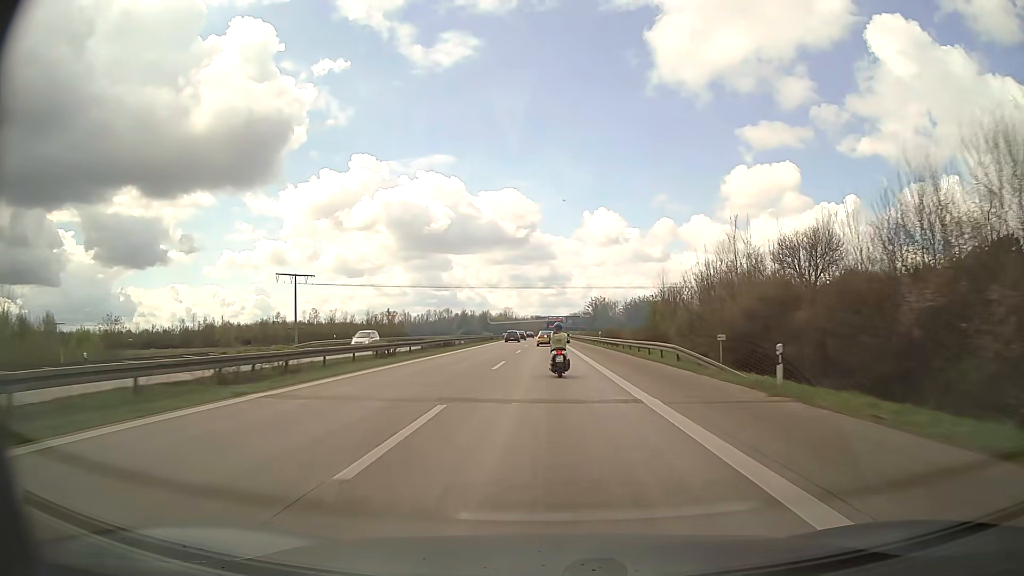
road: motorway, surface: asphalt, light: Day
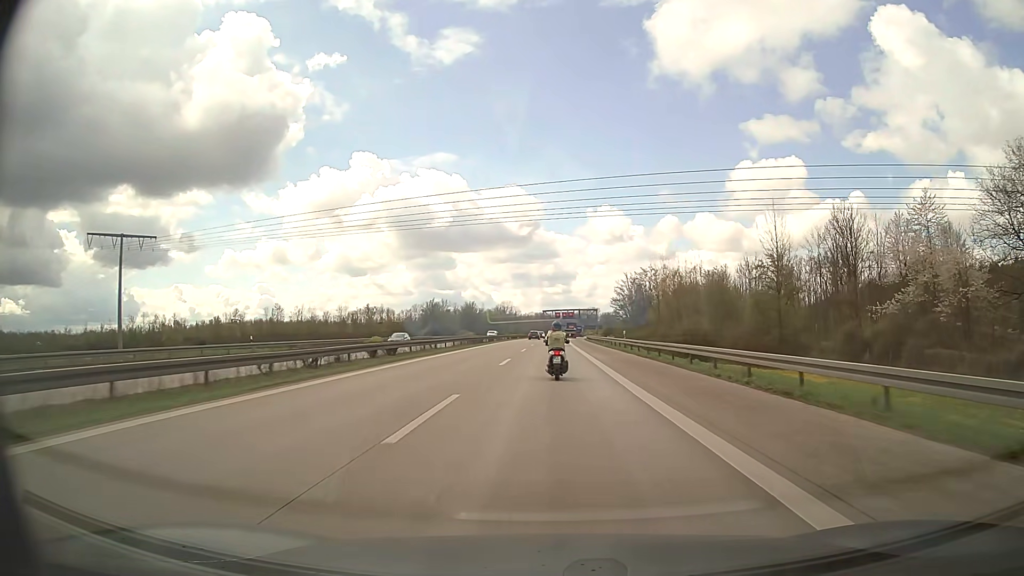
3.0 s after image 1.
(-0.2, +70.2) m; 0°
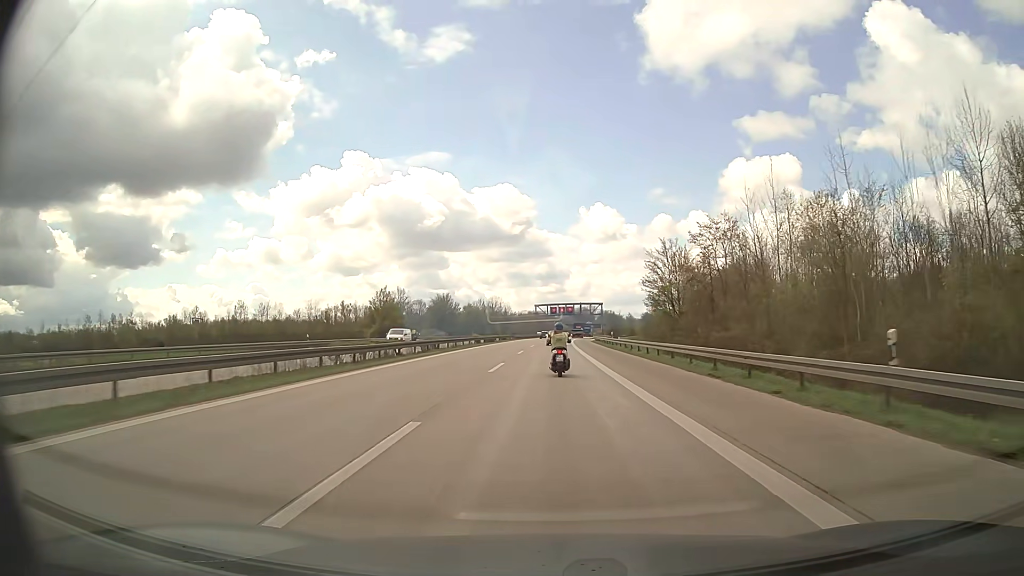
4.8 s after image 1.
(+0.1, +40.1) m; 0°
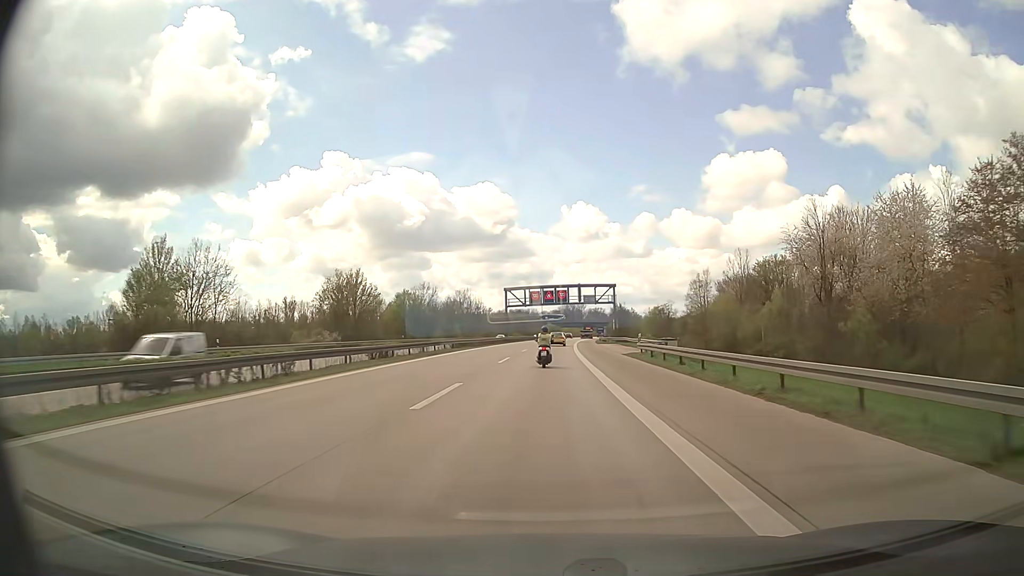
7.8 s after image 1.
(+0.9, +64.4) m; +1°
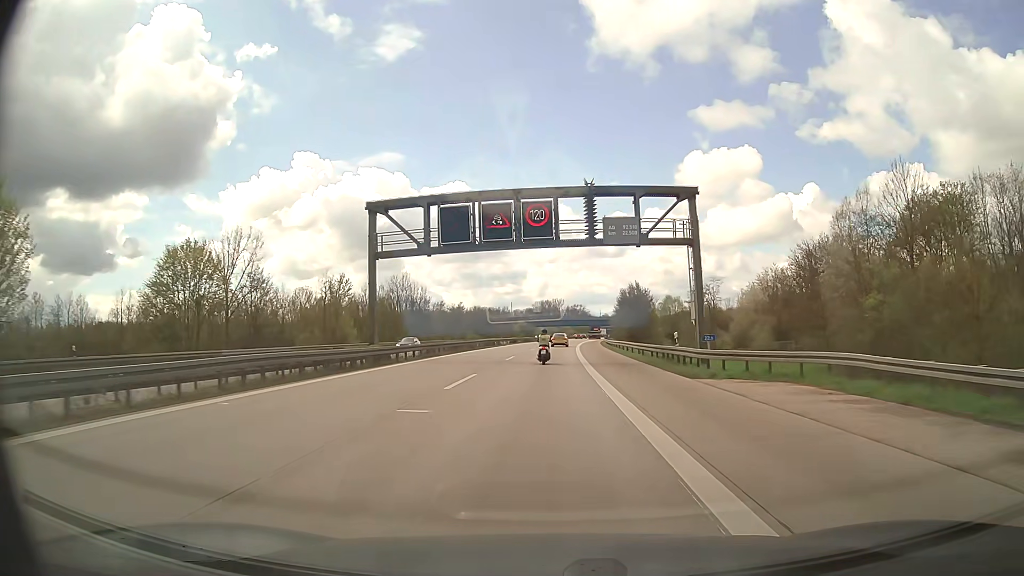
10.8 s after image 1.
(+1.1, +67.8) m; +2°
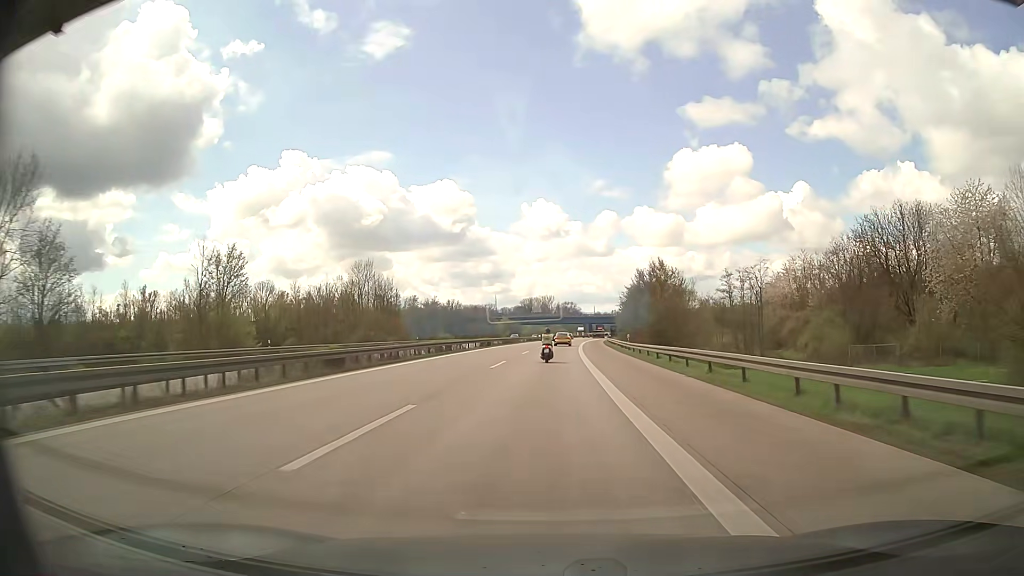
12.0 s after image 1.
(+0.2, +27.9) m; +1°
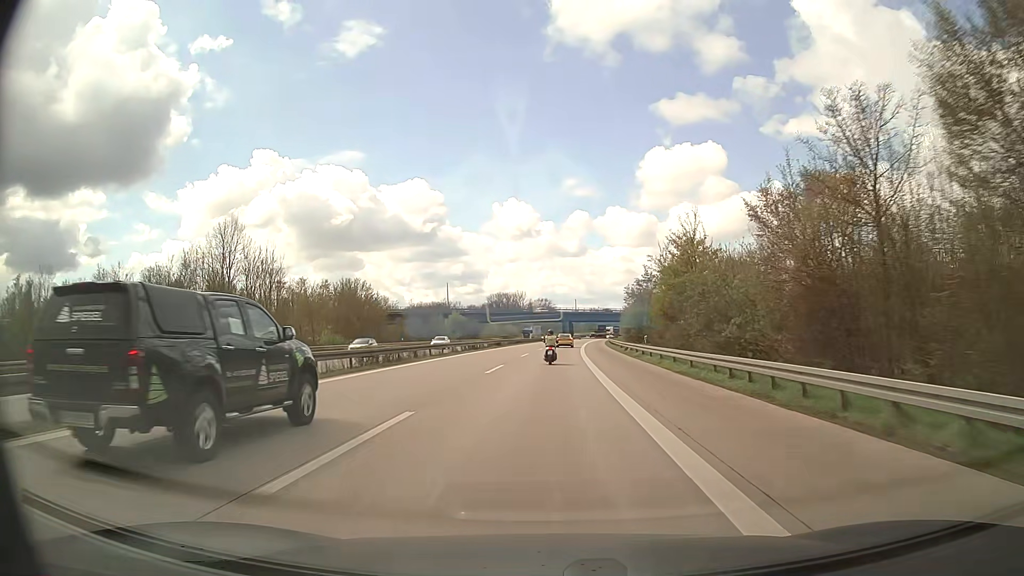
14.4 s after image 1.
(+1.1, +56.6) m; +2°
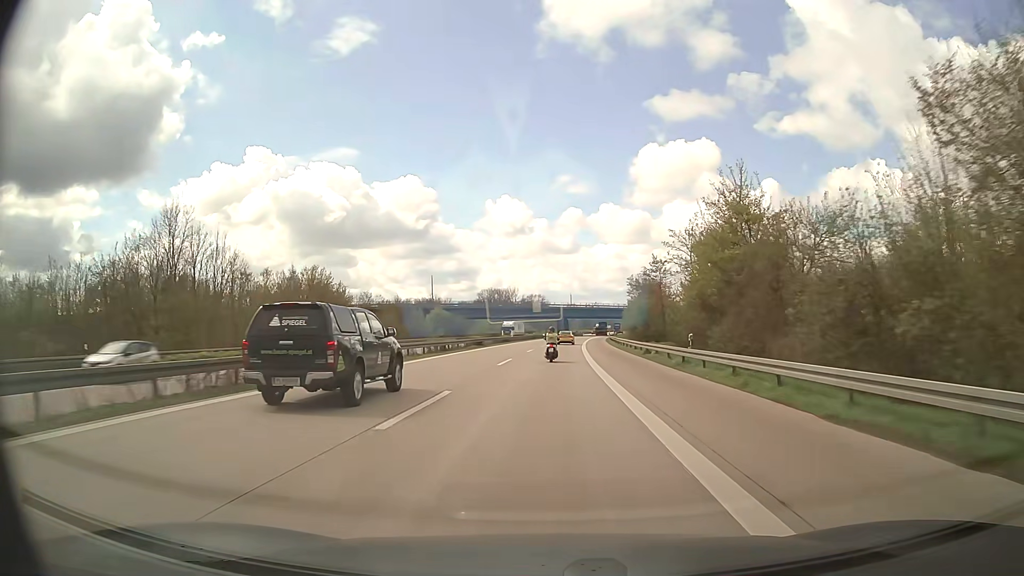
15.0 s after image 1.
(+0.1, +14.3) m; +1°
(0, +10) (0, +20) (0, +30) (0, +40) (+1, +50) (+1, +60) (+1, +70) (+2, +80) (+3, +90) (+3, +100) m
